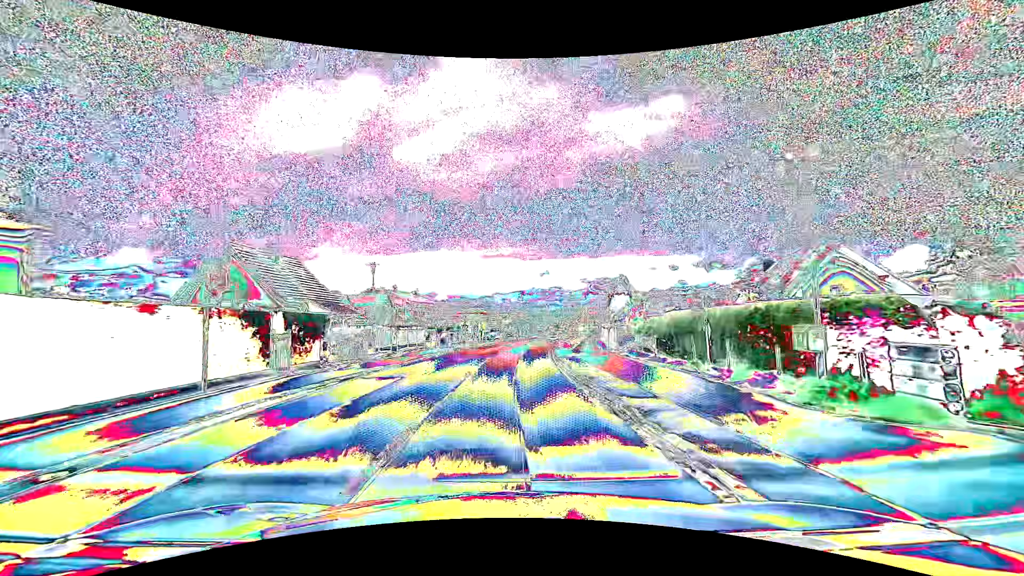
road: primary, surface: asphalt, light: Day
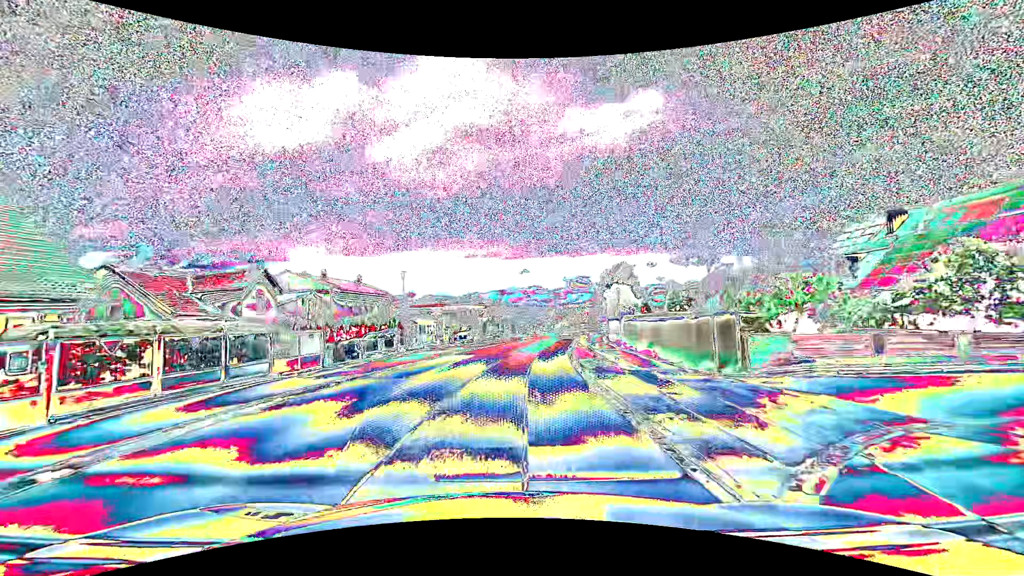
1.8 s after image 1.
(+0.3, +23.1) m; +2°
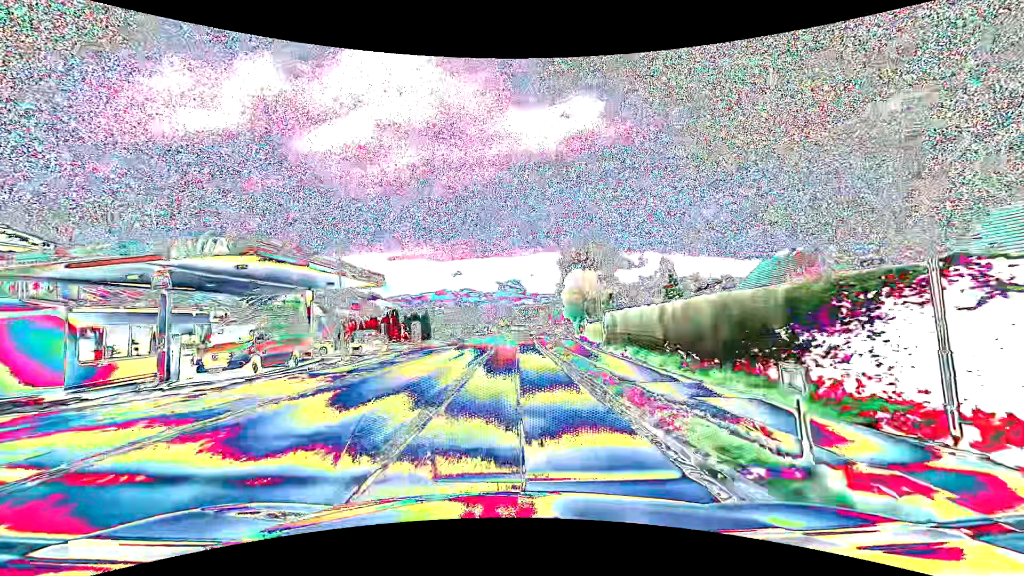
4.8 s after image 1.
(+2.8, +38.3) m; +8°
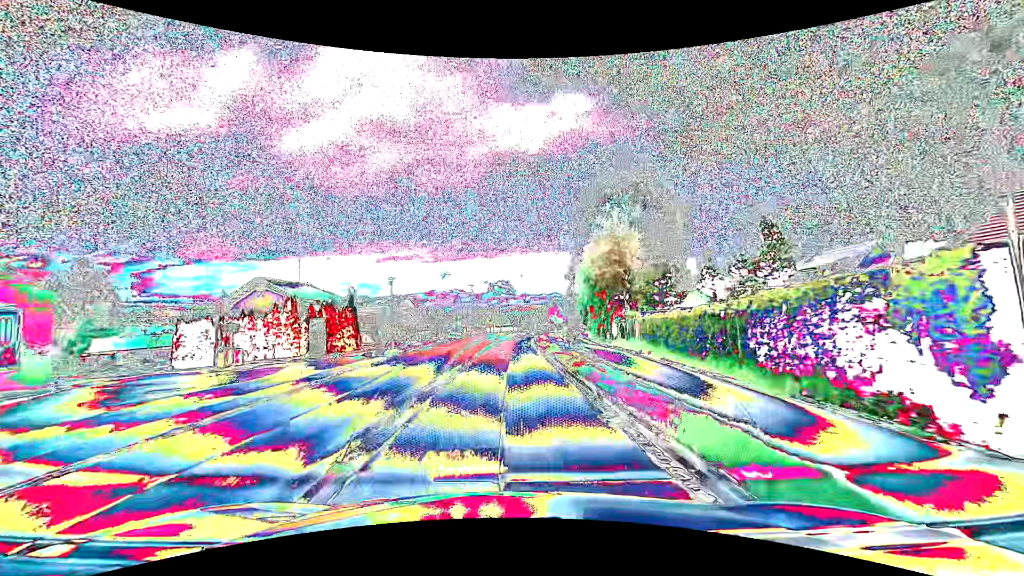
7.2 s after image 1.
(+0.6, +30.4) m; +1°
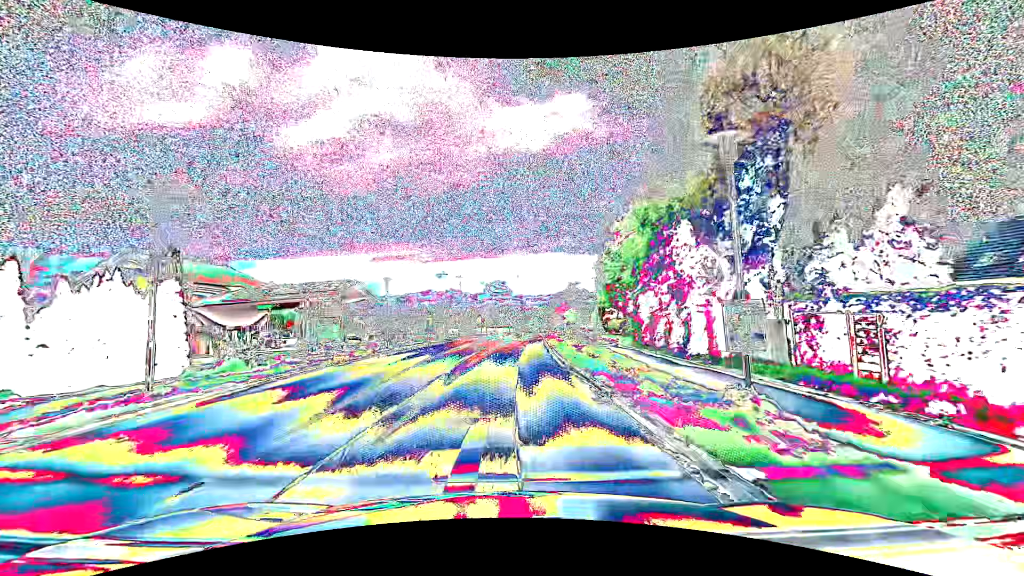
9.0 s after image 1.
(0.0, +22.8) m; +1°
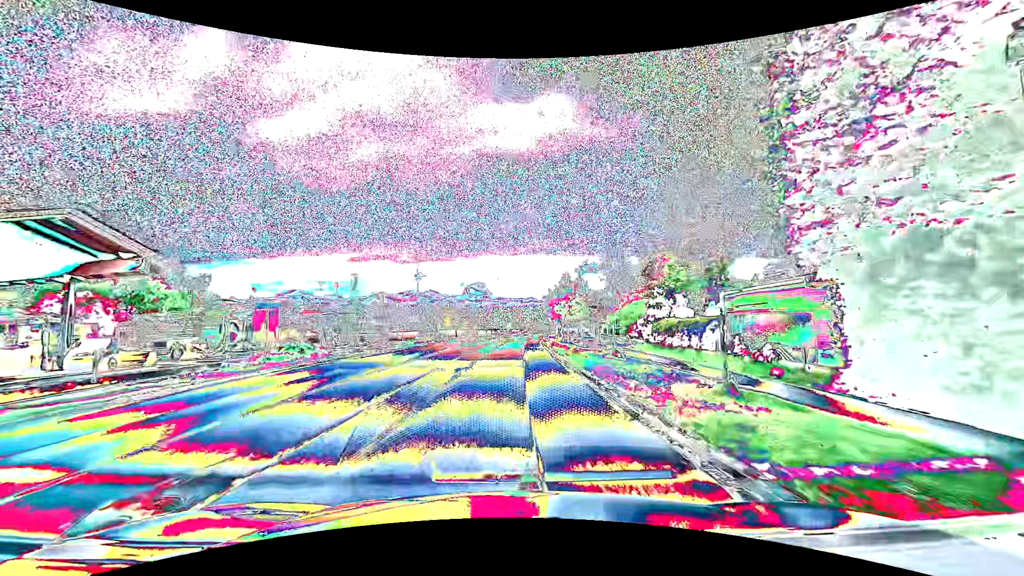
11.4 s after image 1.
(+0.4, +30.4) m; +2°
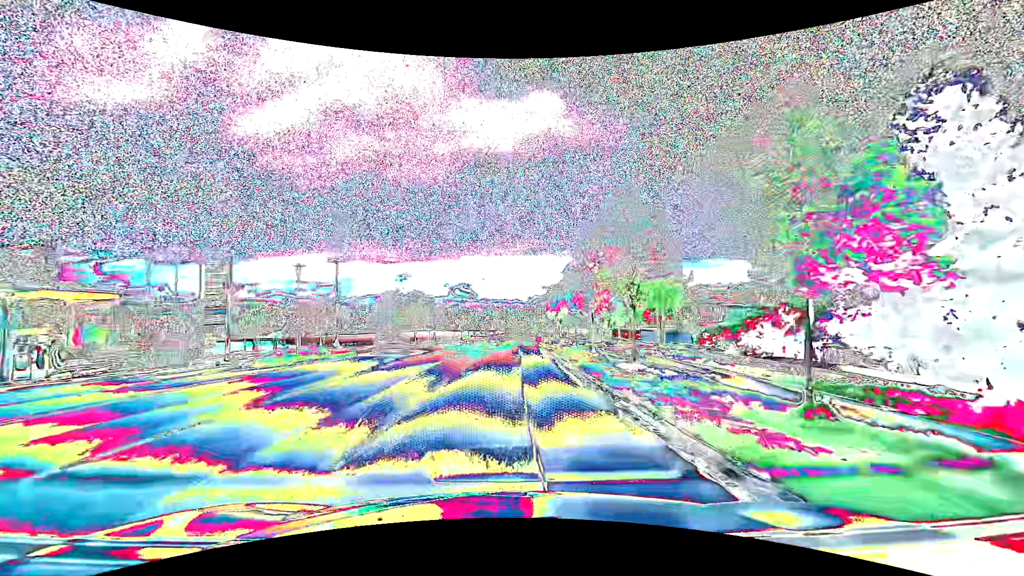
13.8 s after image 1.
(+0.6, +30.4) m; +2°
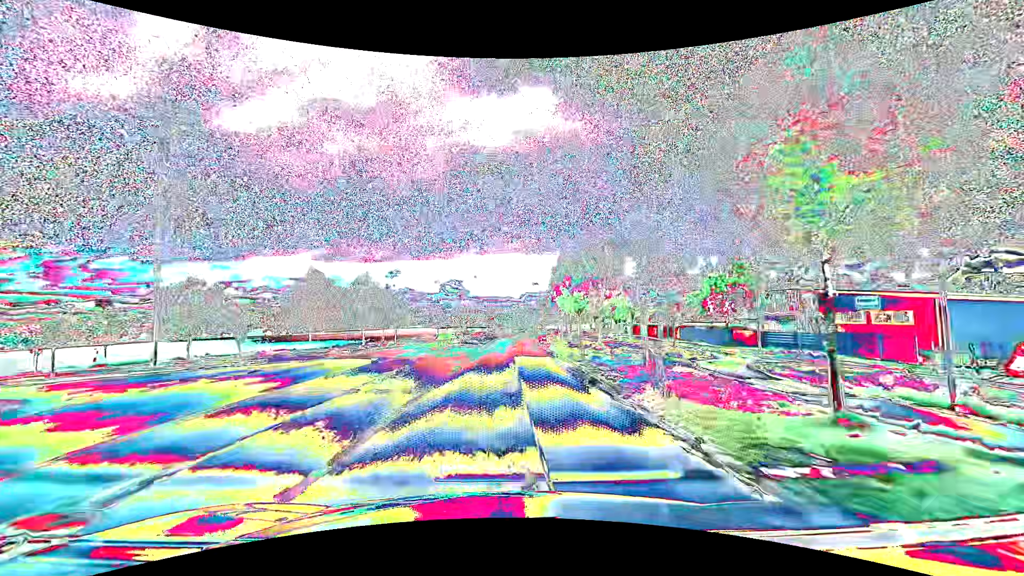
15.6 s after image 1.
(+0.2, +22.8) m; +2°
(0, +10) (0, +20) (0, +30) (0, +40) (0, +50) (0, +60) (0, +70) (0, +80) (+1, +90) (+1, +100) m
